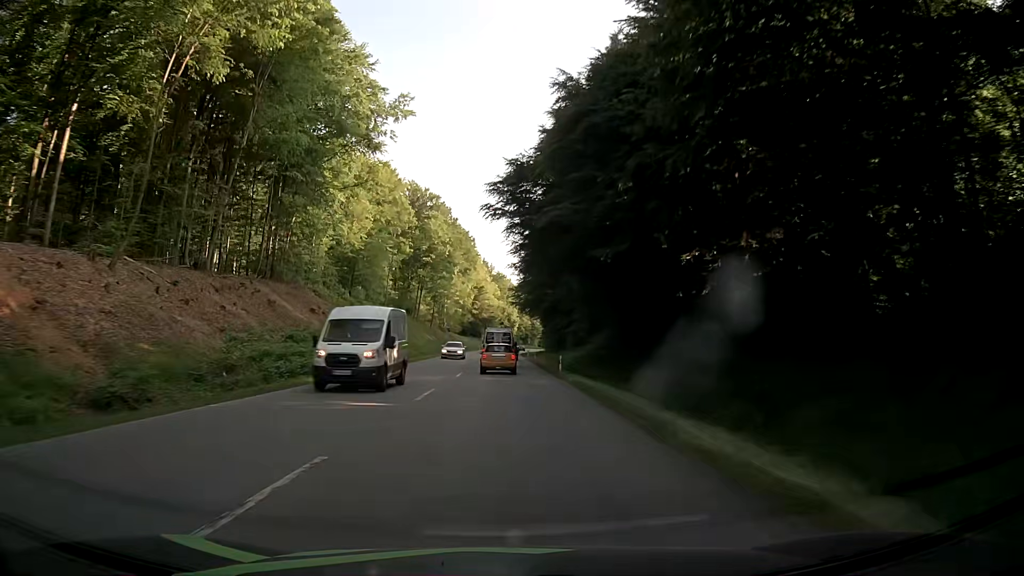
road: secondary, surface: asphalt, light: Day
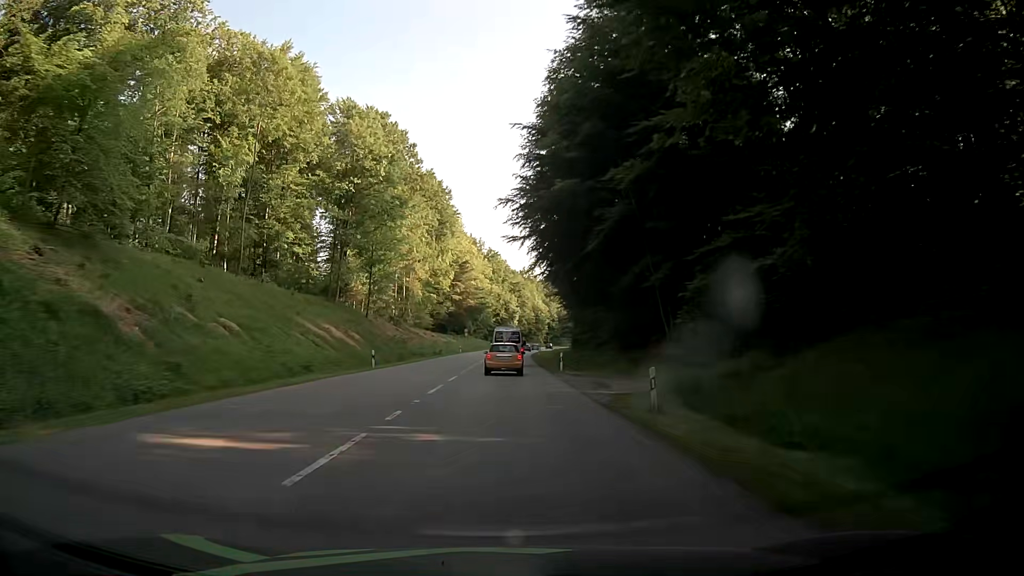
(-0.4, +59.1) m; 0°
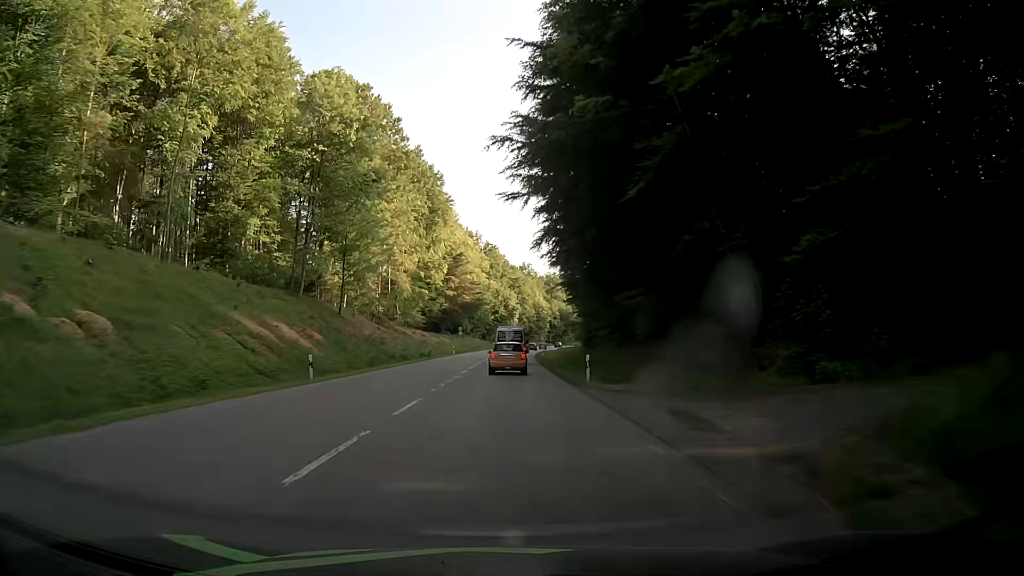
(-0.1, +11.8) m; 0°
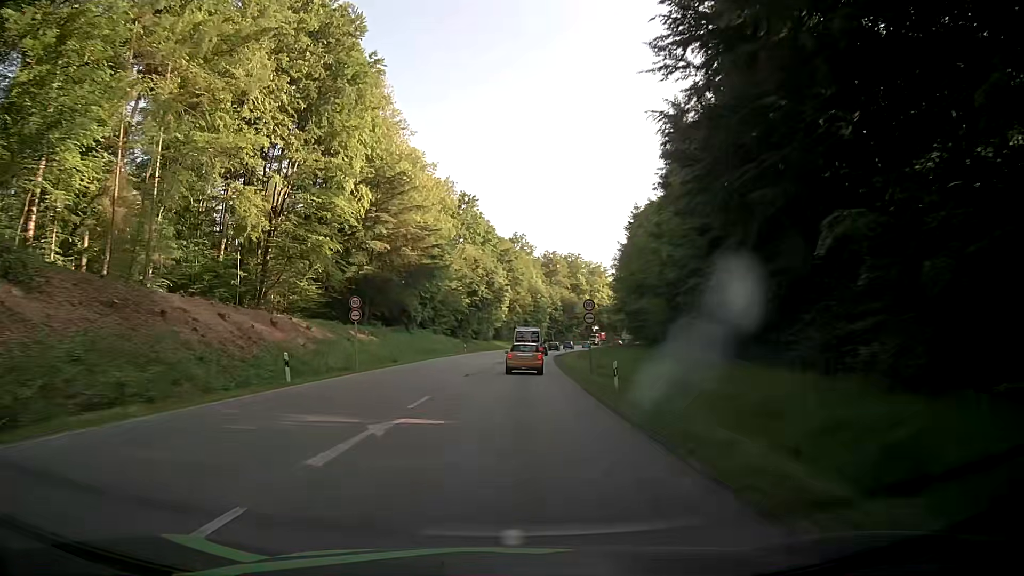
(+0.2, +59.0) m; +1°
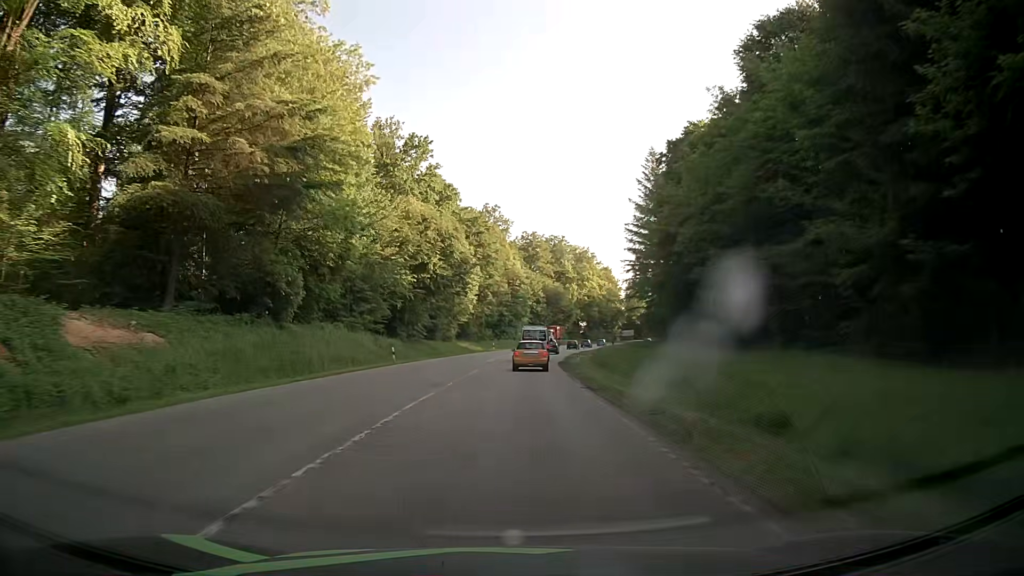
(+0.7, +35.0) m; +2°
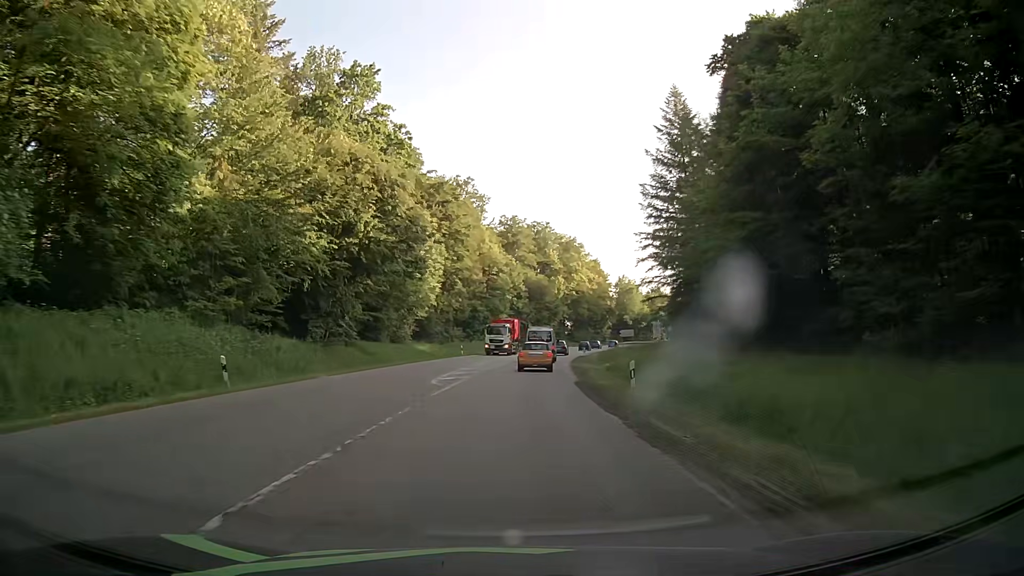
(+0.4, +23.2) m; +2°
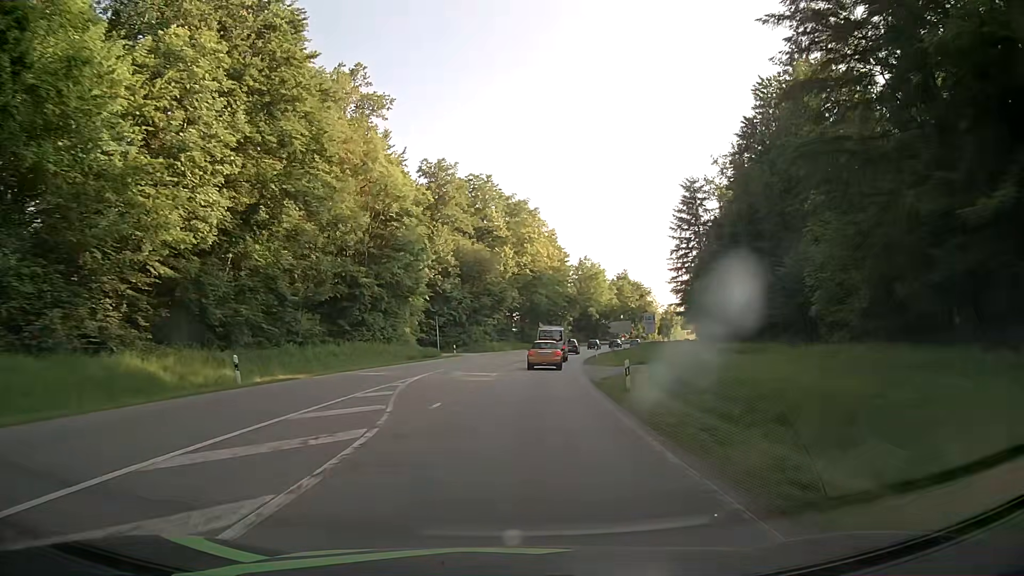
(+2.1, +45.1) m; +5°
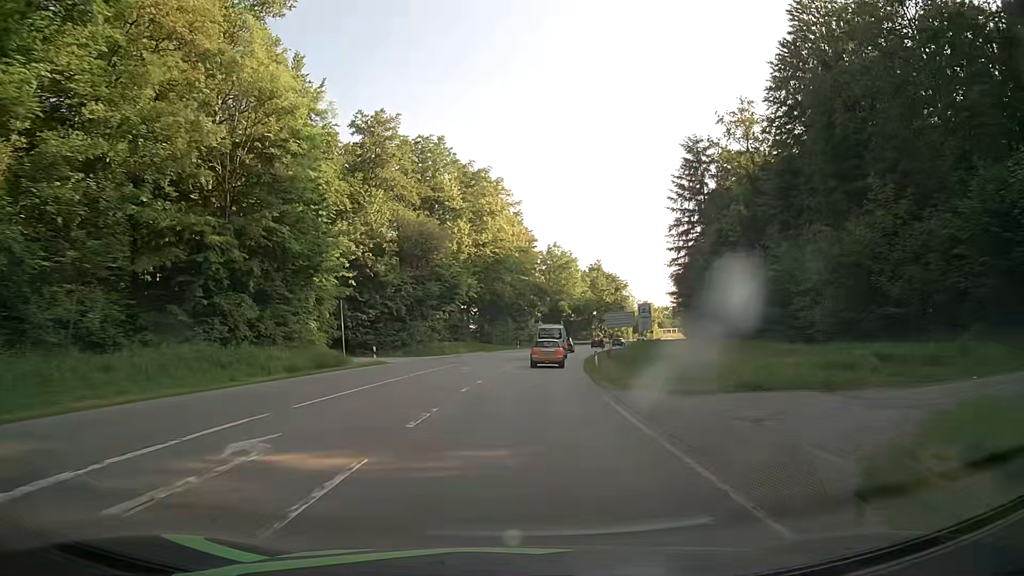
(+0.6, +21.1) m; +3°
(0, +10) (+1, +20) (+1, +30) (+2, +40) (+3, +50) (+5, +60) (+7, +70) (+9, +79) (+11, +89) (+13, +99) m
